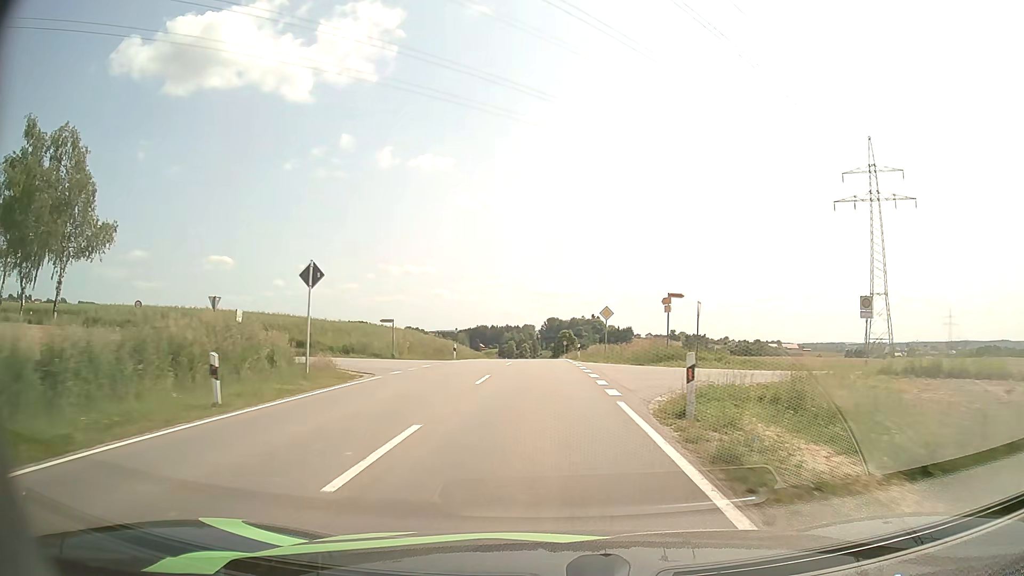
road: tertiary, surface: asphalt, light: Day
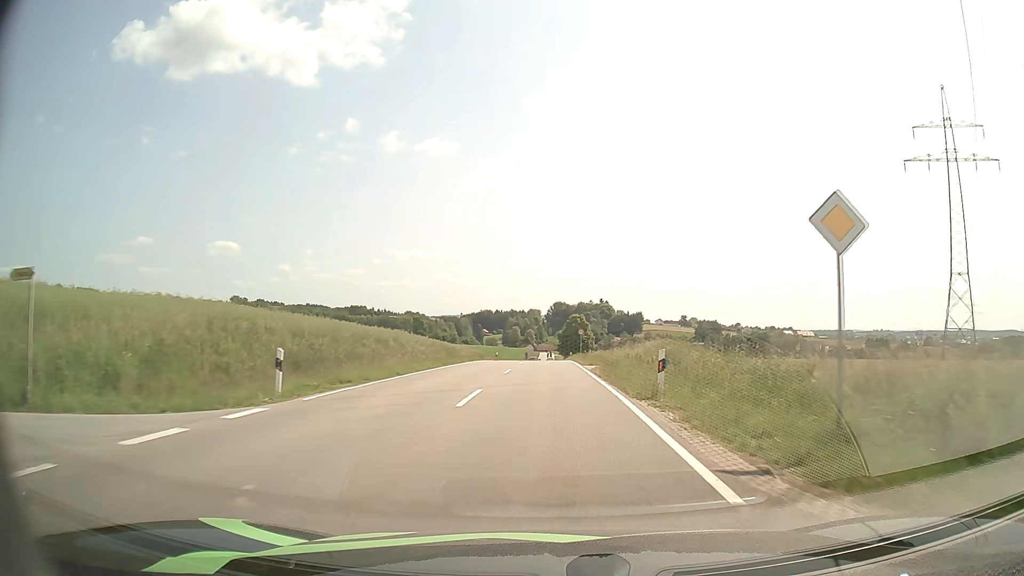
(-0.1, +30.2) m; -1°
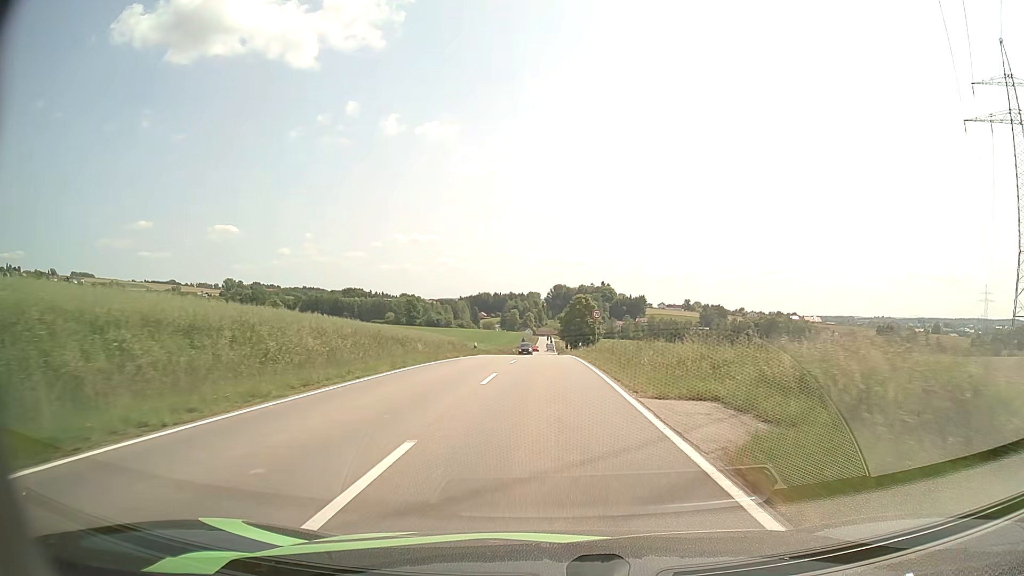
(0.0, +20.9) m; 0°
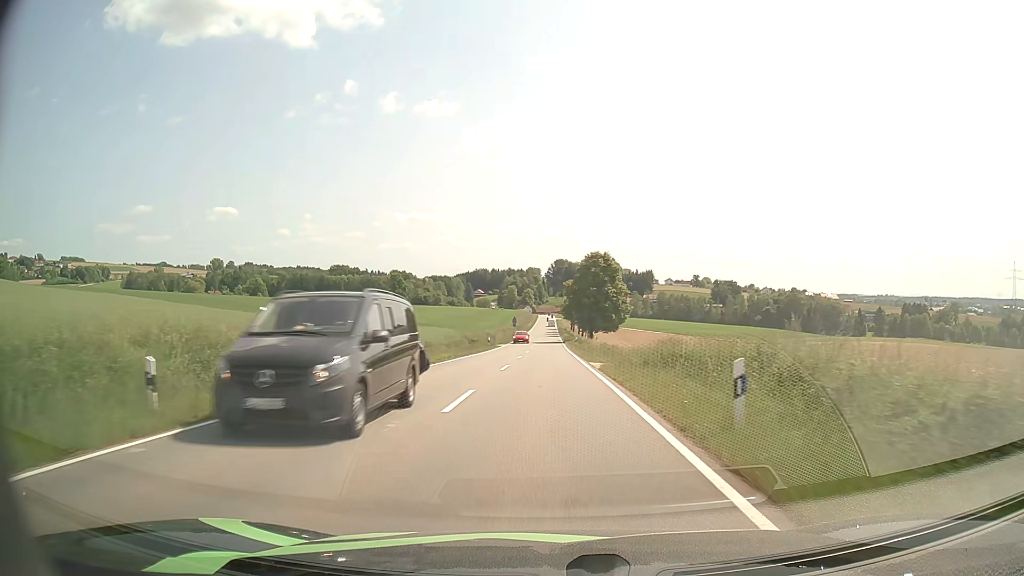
(+0.2, +42.3) m; 0°
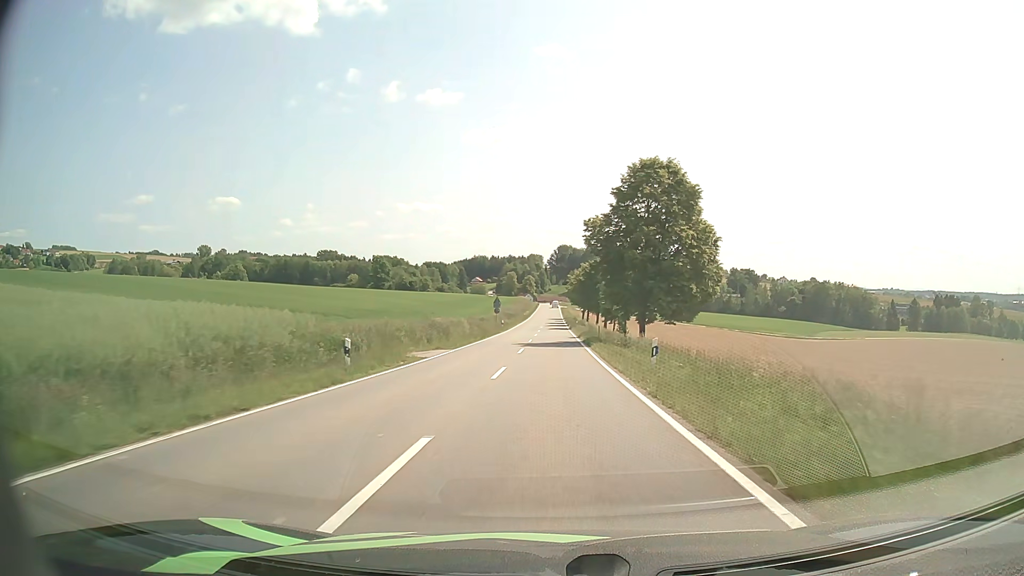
(0.0, +43.9) m; 0°
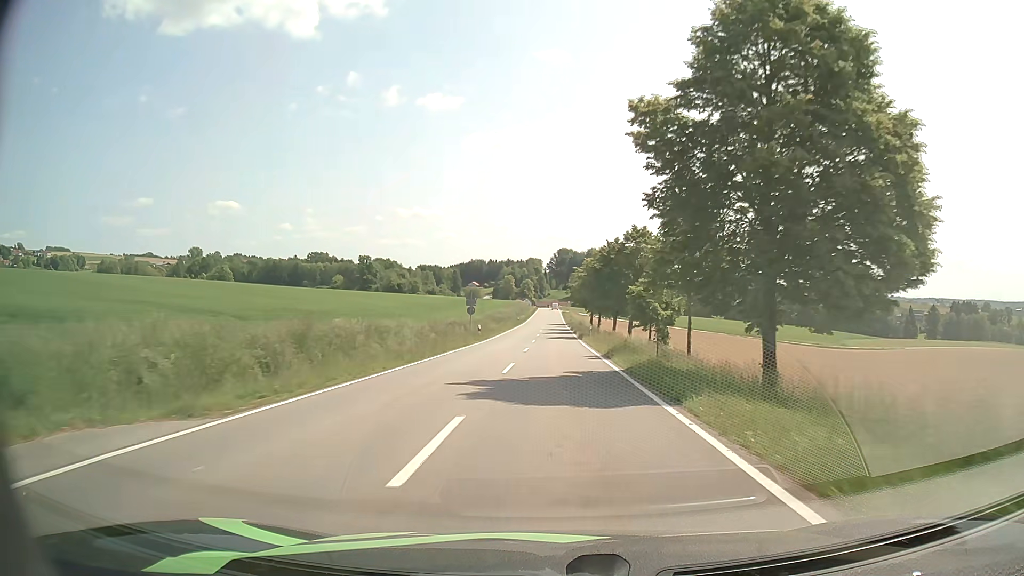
(0.0, +23.6) m; 0°
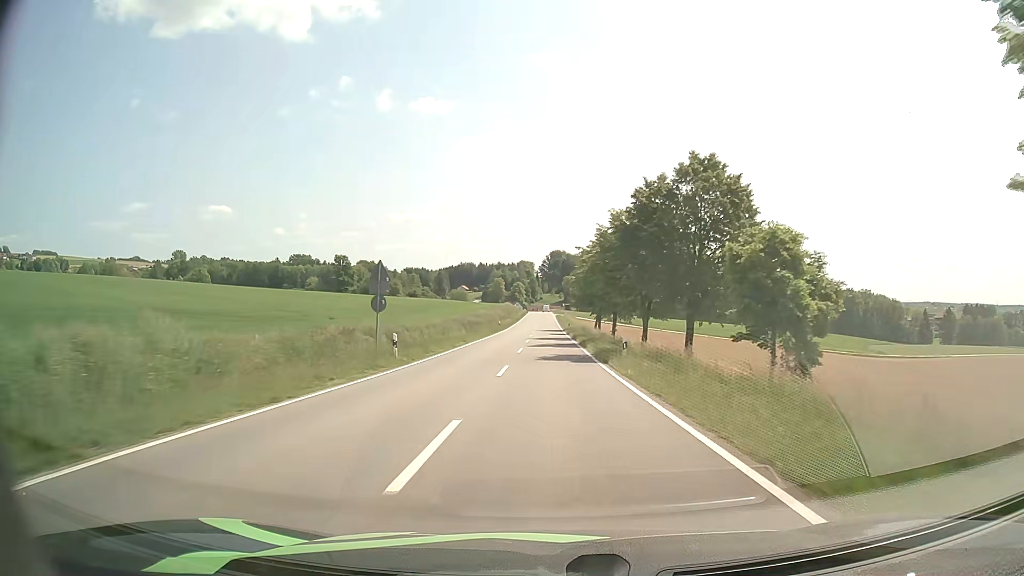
(+0.1, +24.8) m; 0°
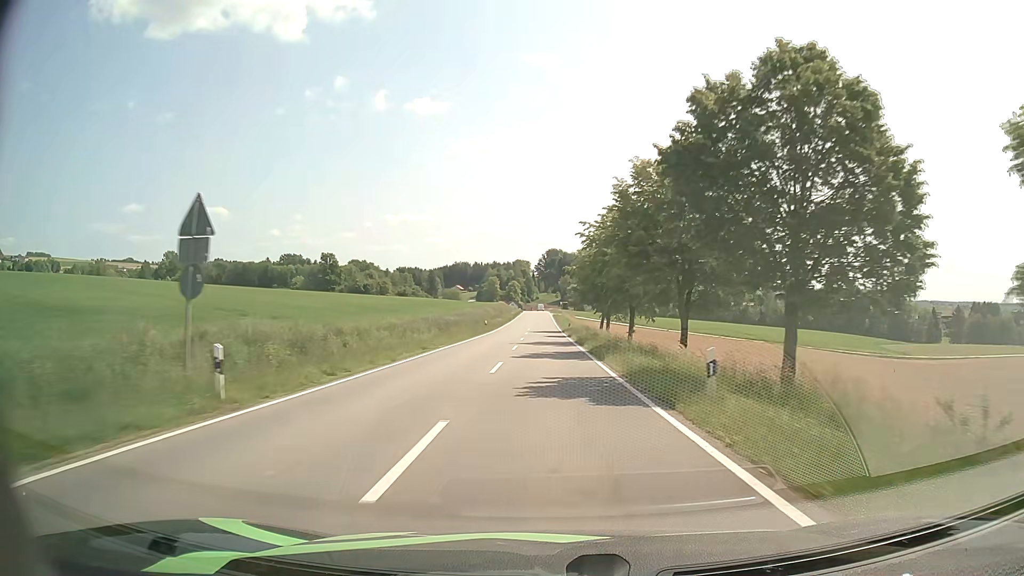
(+0.1, +12.7) m; +1°
(0, +10) (0, +20) (0, +30) (0, +40) (0, +50) (0, +60) (0, +70) (0, +80) (0, +90) (-1, +100) m
